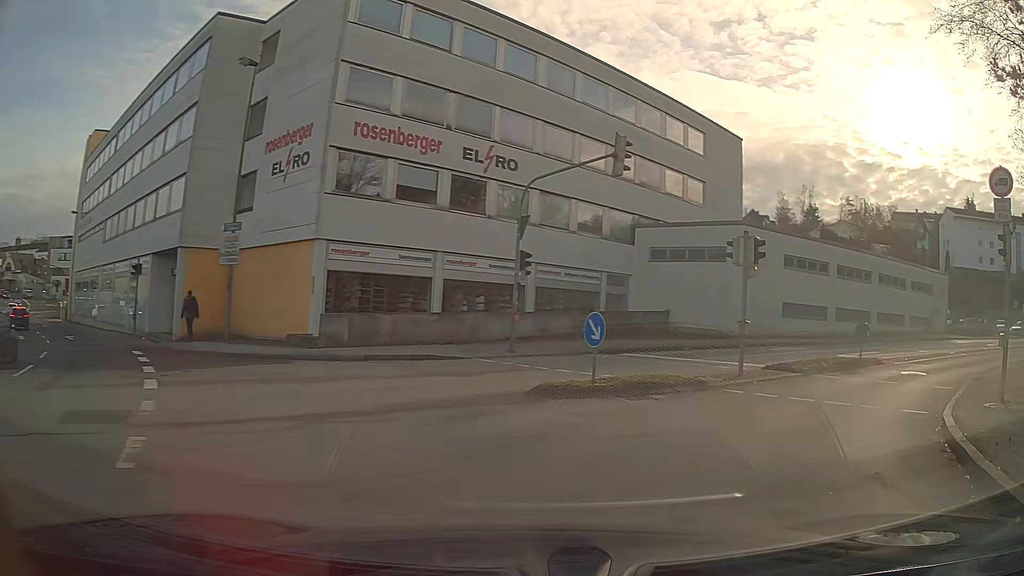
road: tertiary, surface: asphalt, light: Day
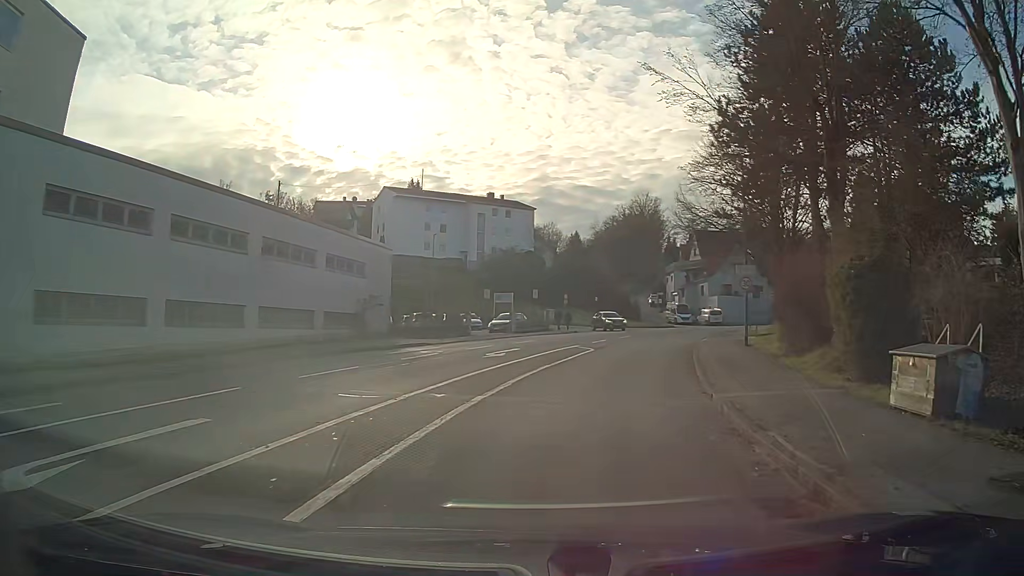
(+9.6, +17.0) m; +47°
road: residential
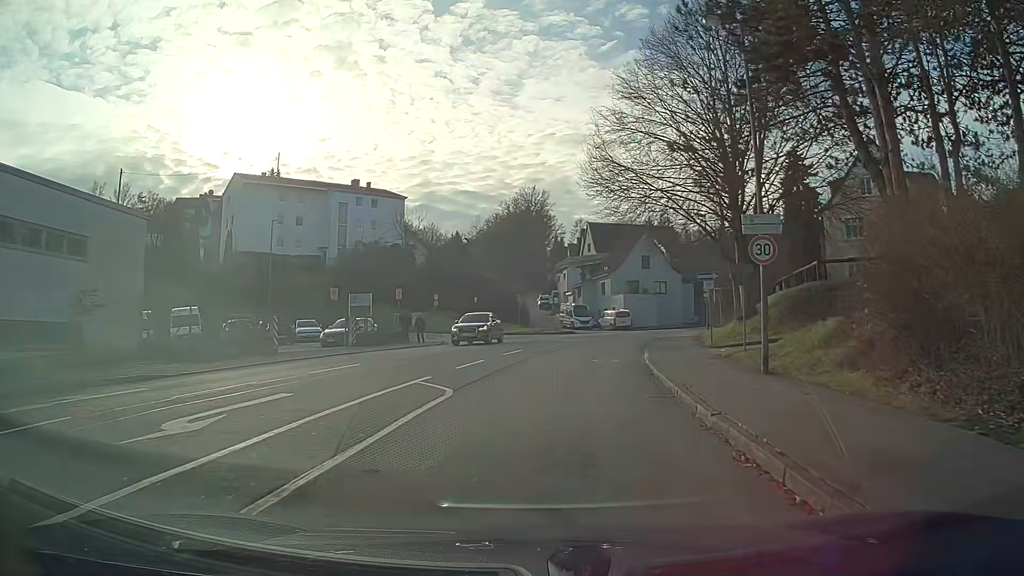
(+1.1, +14.2) m; +8°
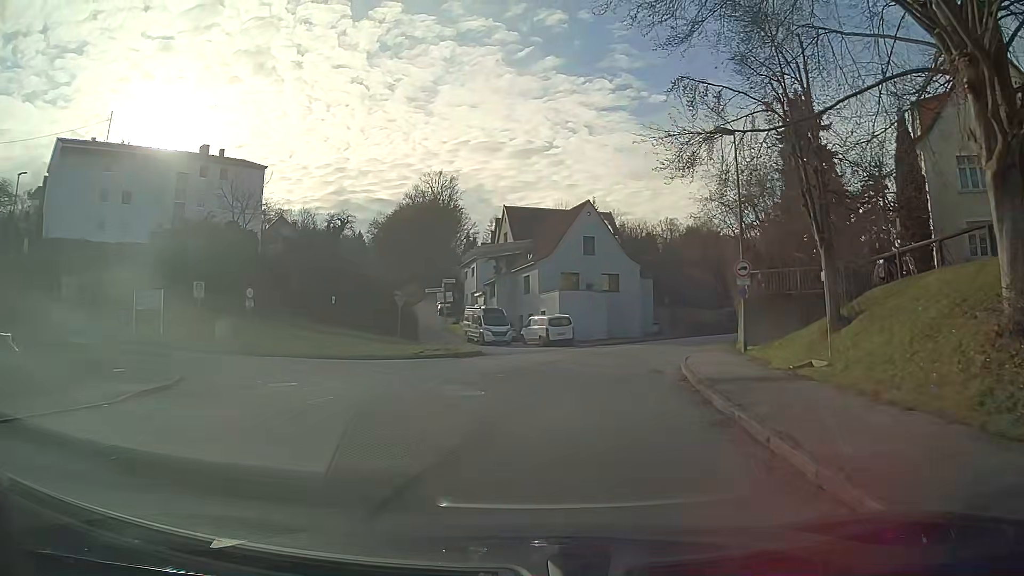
(+1.5, +22.7) m; +8°
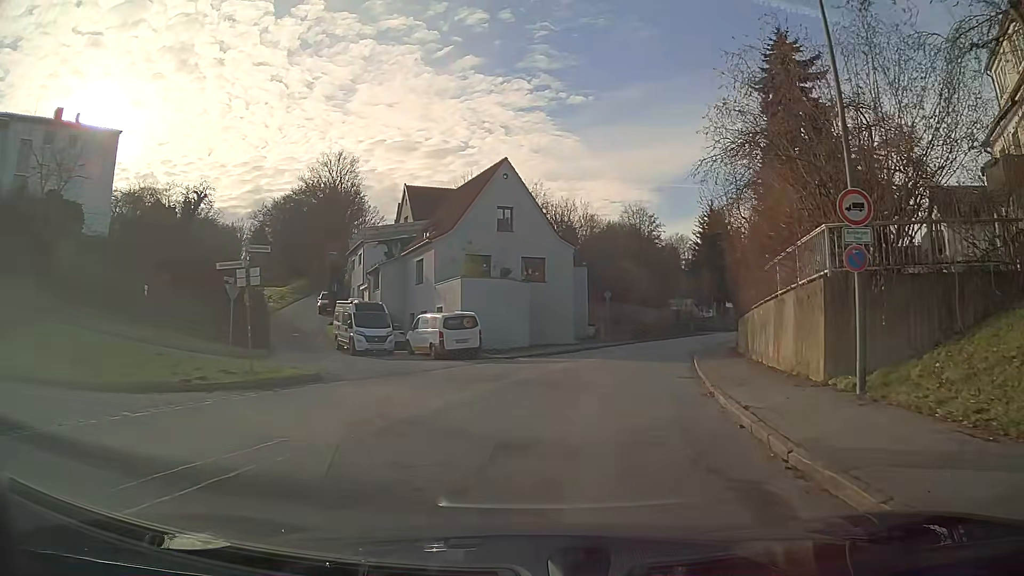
(+0.9, +13.5) m; +8°
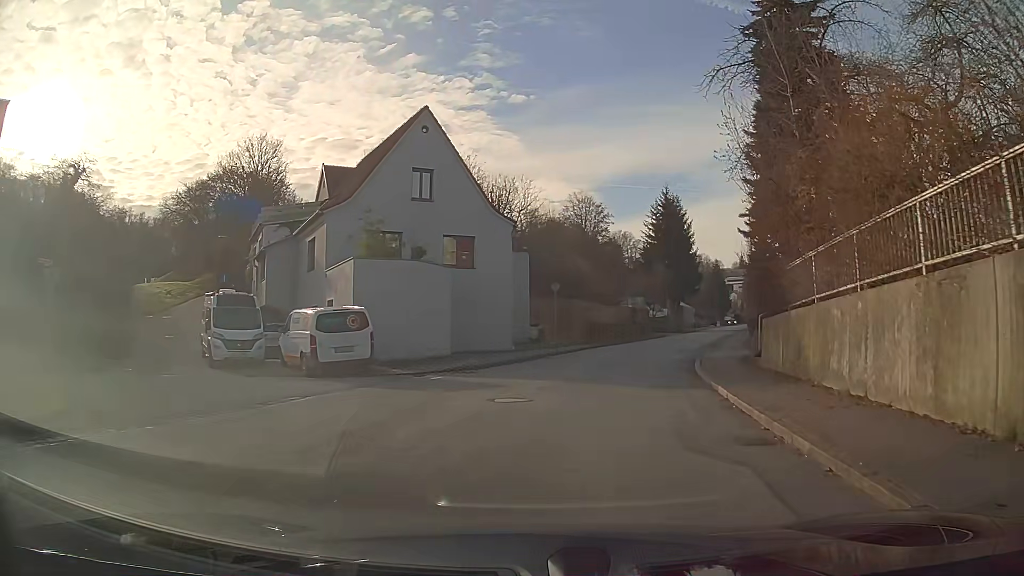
(+0.4, +9.1) m; +5°
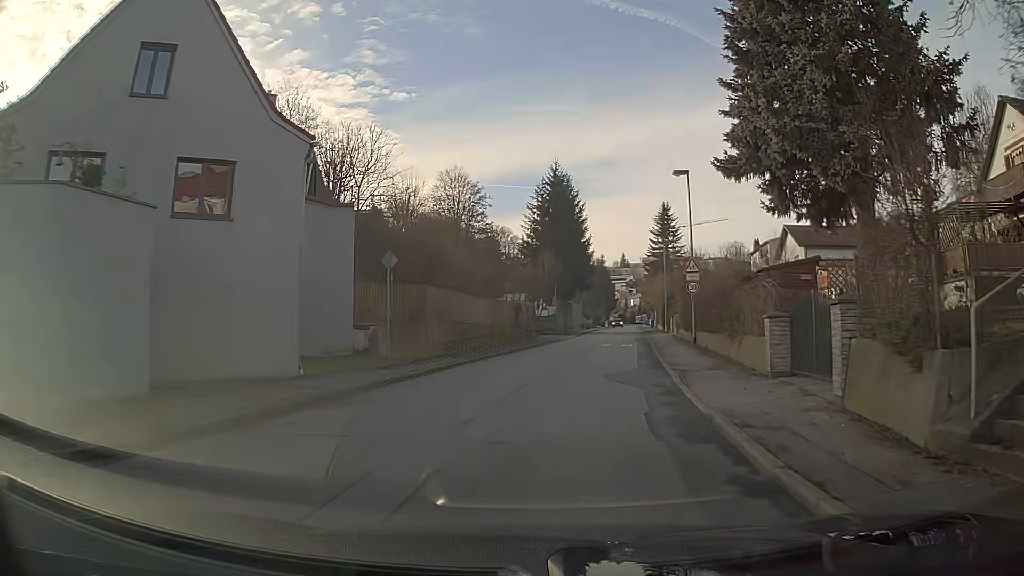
(+1.3, +13.7) m; +11°
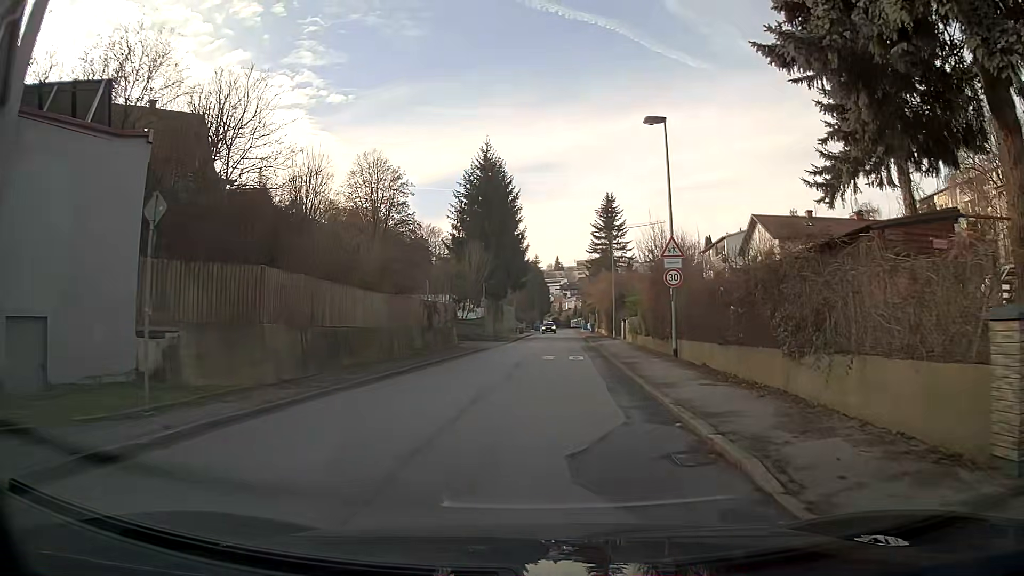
(+0.5, +9.3) m; +5°
(0, +10) (0, +20) (+1, +30) (+1, +40) (+1, +50) (+2, +60) (+2, +70) (+2, +80) (+3, +90) (+3, +100) m
